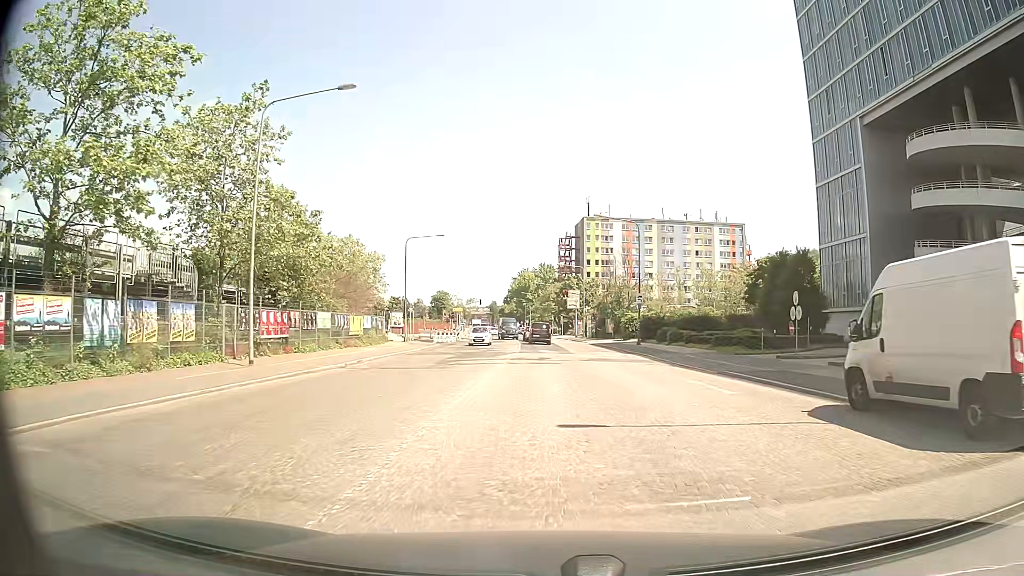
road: secondary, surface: sett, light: Day
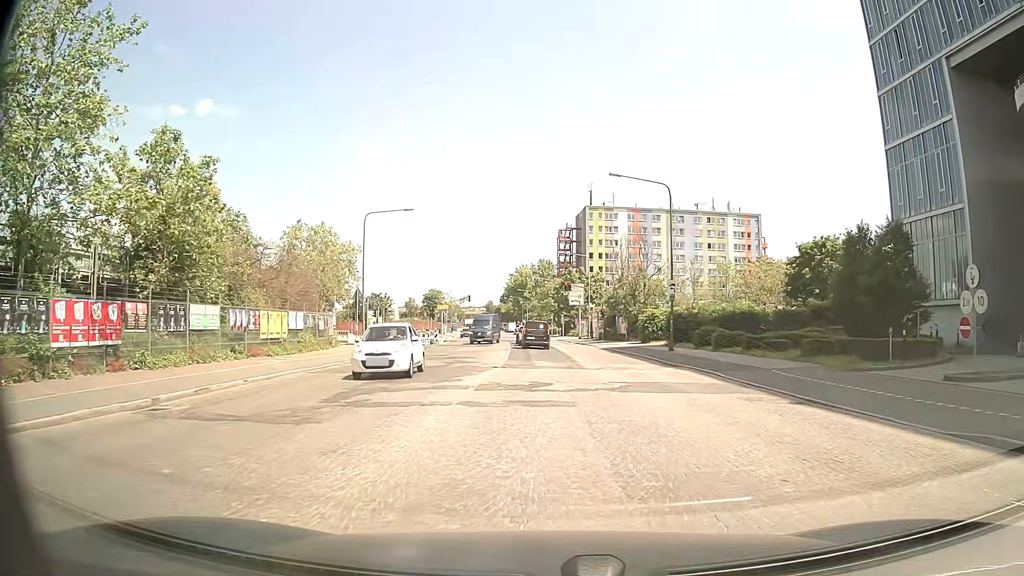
(-0.1, +13.6) m; -1°
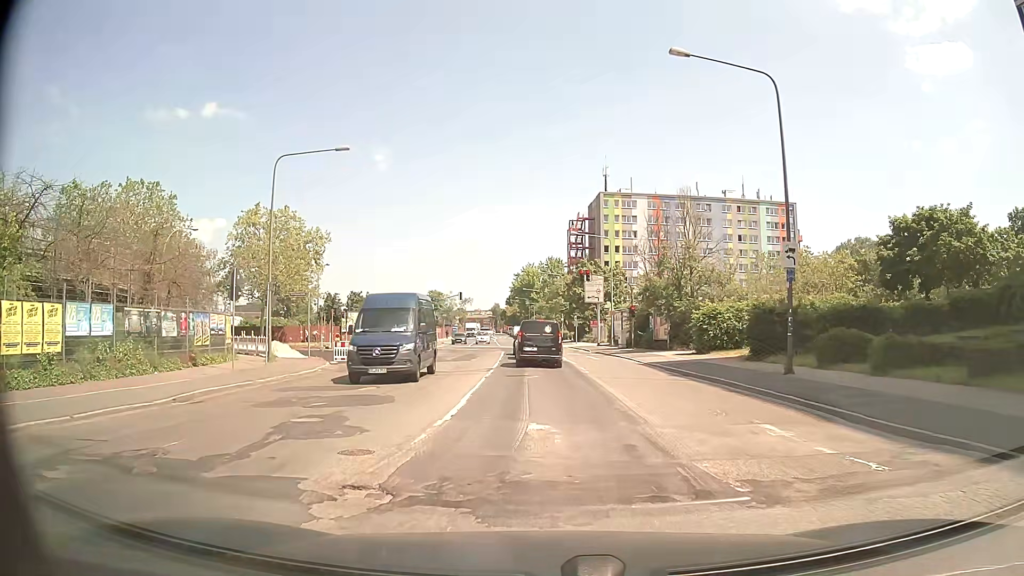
(+0.3, +17.3) m; 0°
